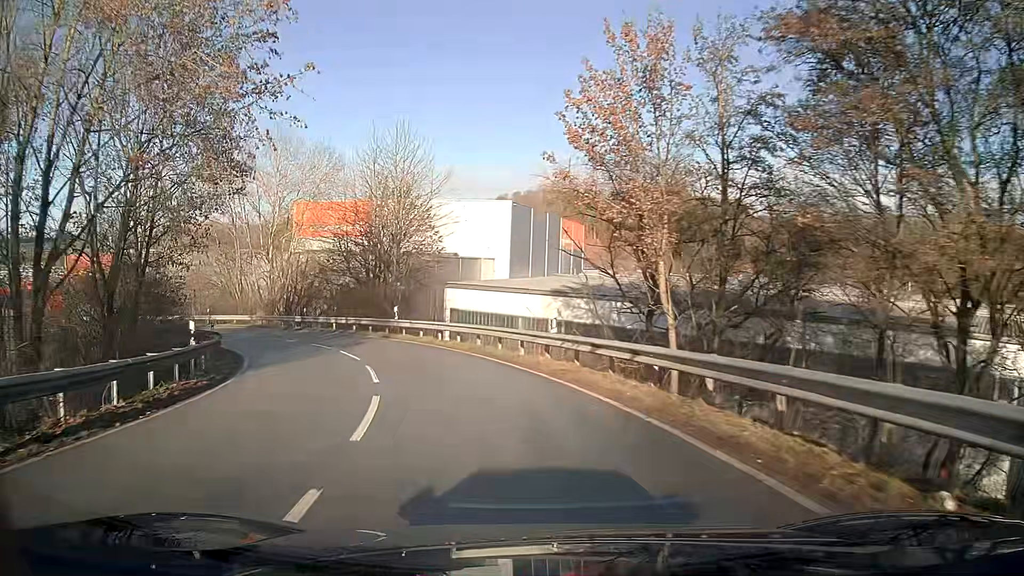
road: unclassified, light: Day
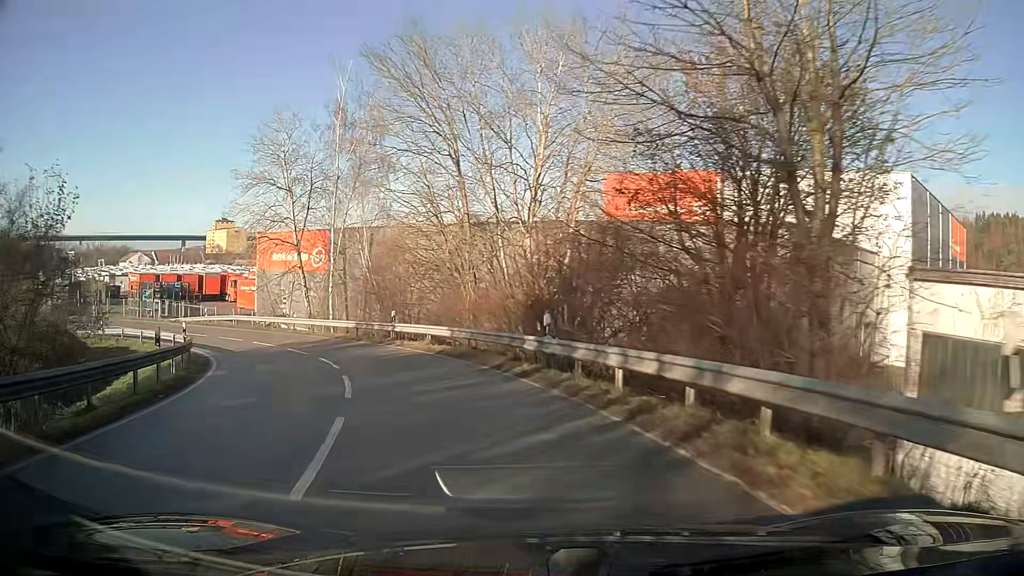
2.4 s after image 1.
(-6.5, +26.0) m; -29°
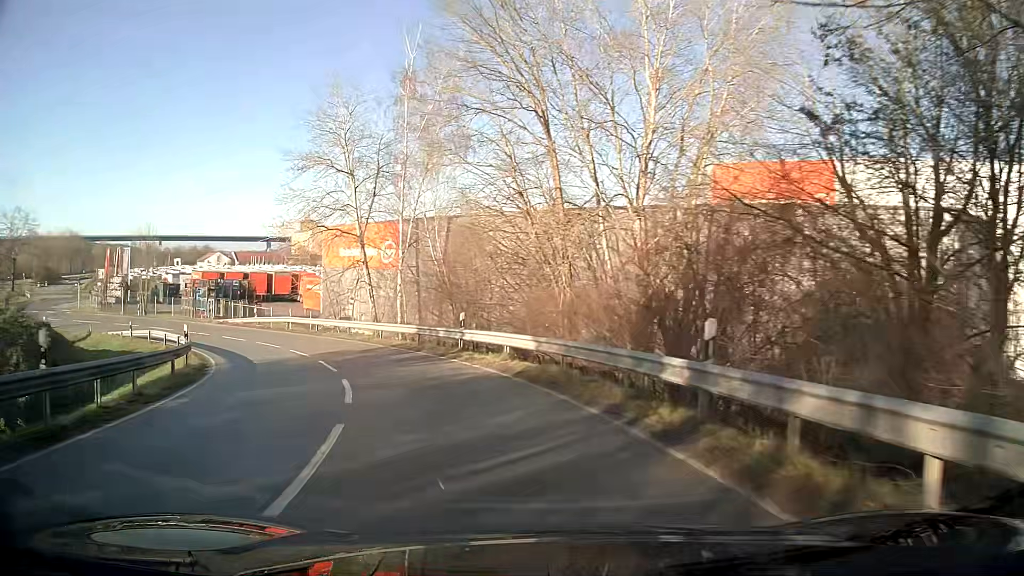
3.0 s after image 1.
(-0.5, +6.7) m; -8°
